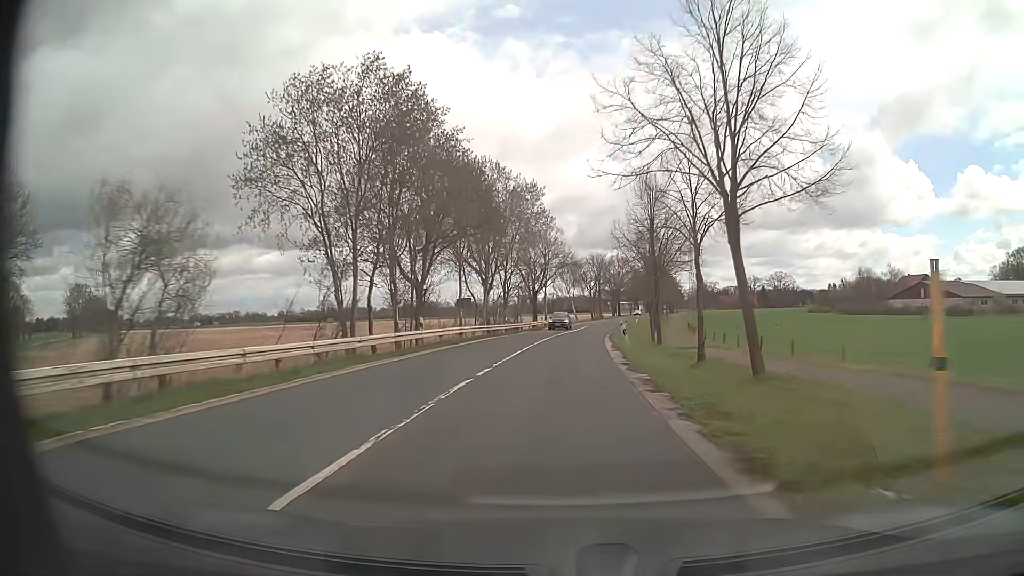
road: secondary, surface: asphalt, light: Day
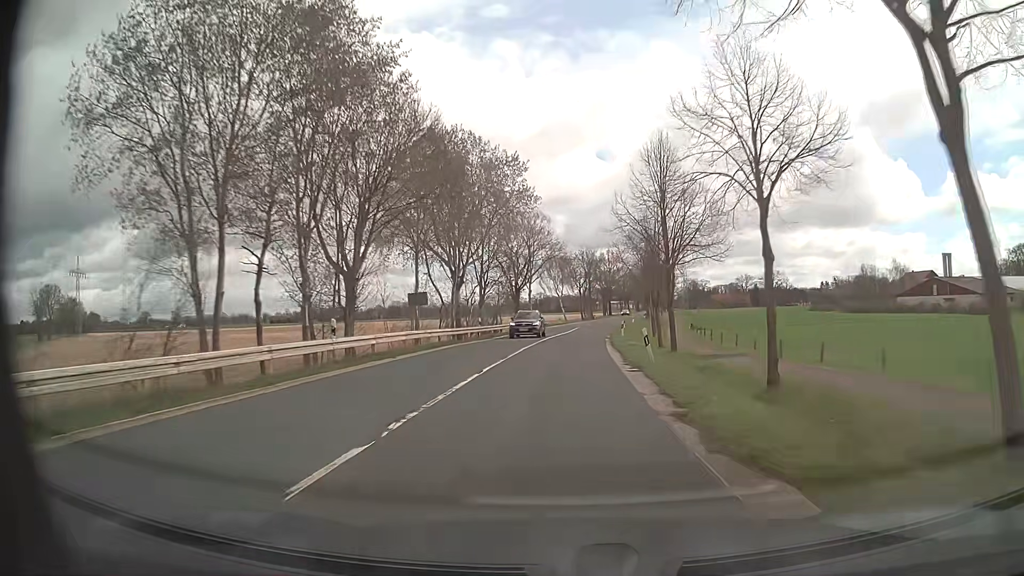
(+0.1, +10.4) m; +1°
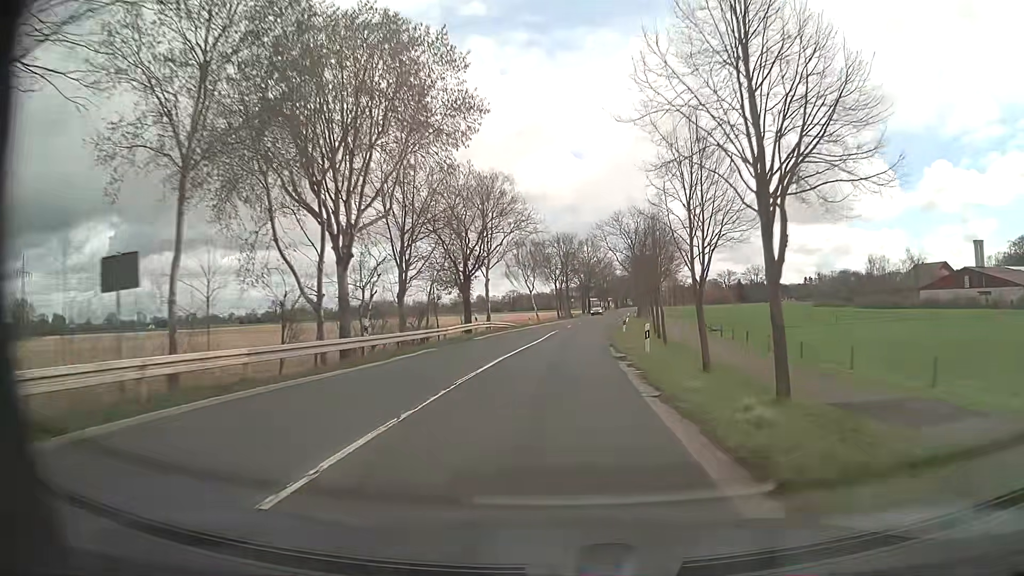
(+0.4, +21.0) m; +2°
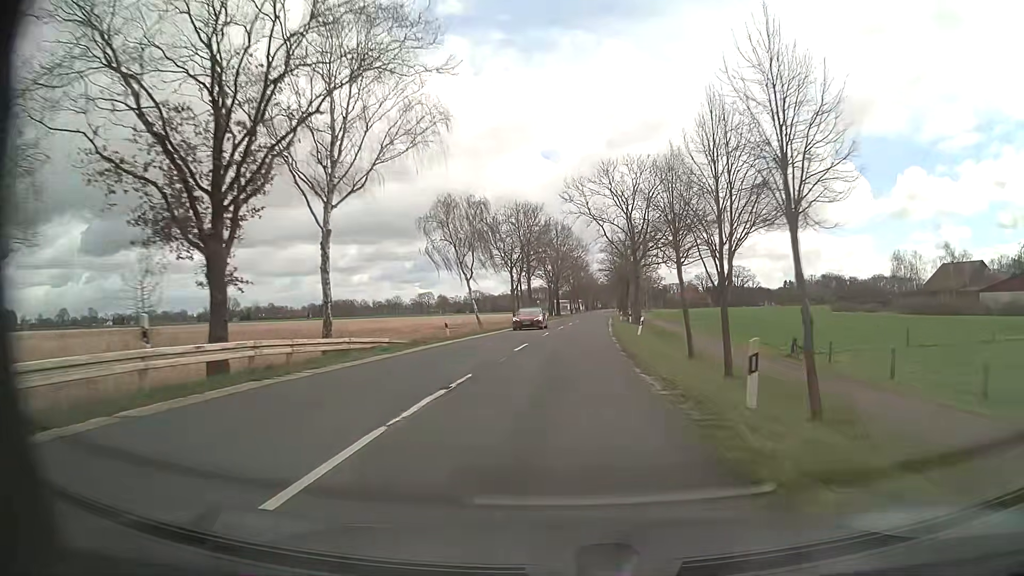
(+0.9, +32.0) m; +3°
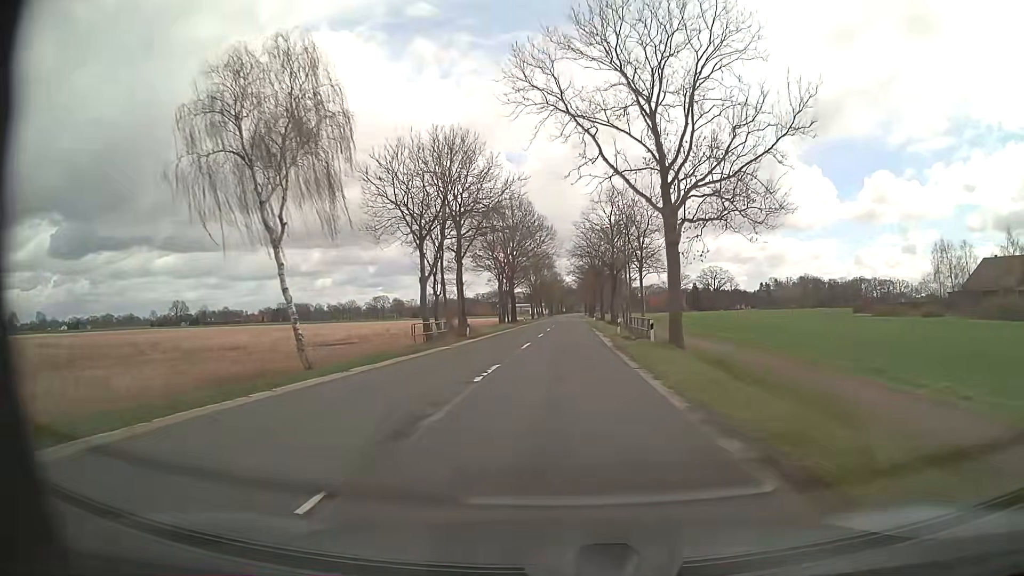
(+0.9, +32.3) m; +3°
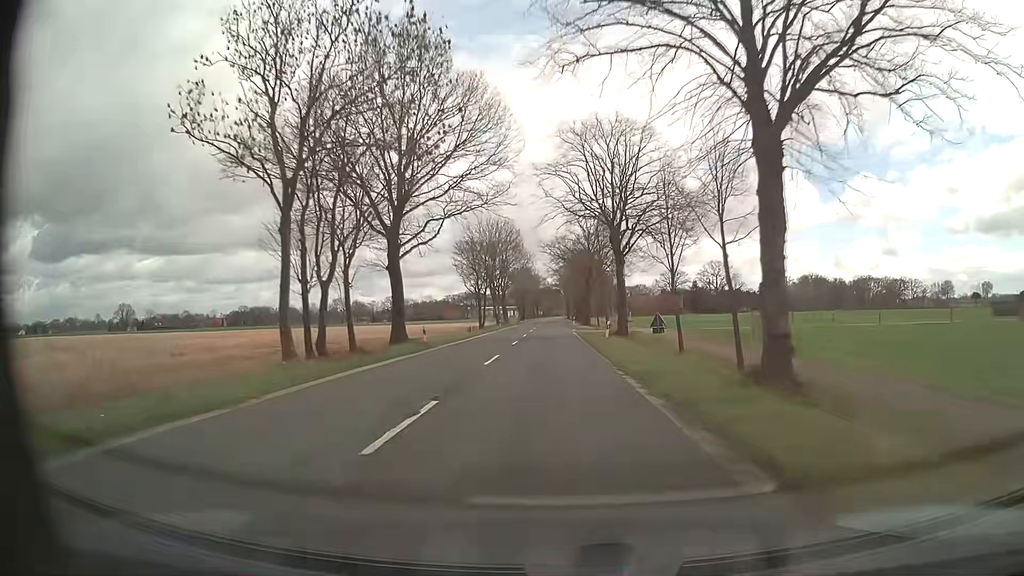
(+1.1, +54.6) m; +2°
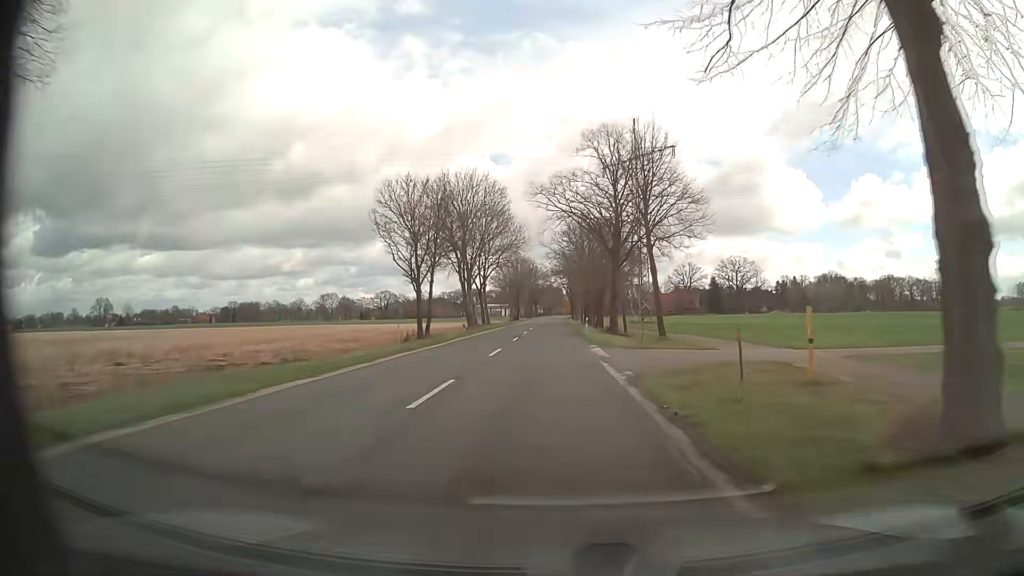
(-0.1, +33.1) m; 0°
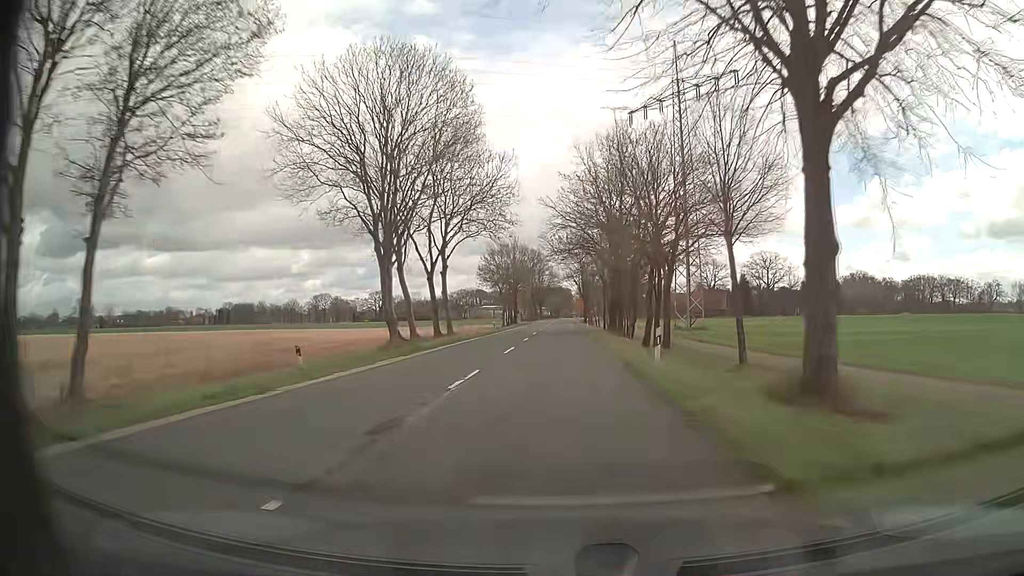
(-0.2, +33.3) m; -1°
(0, +10) (0, +20) (0, +30) (0, +40) (0, +50) (0, +60) (0, +70) (0, +80) (0, +90) (0, +100) m
